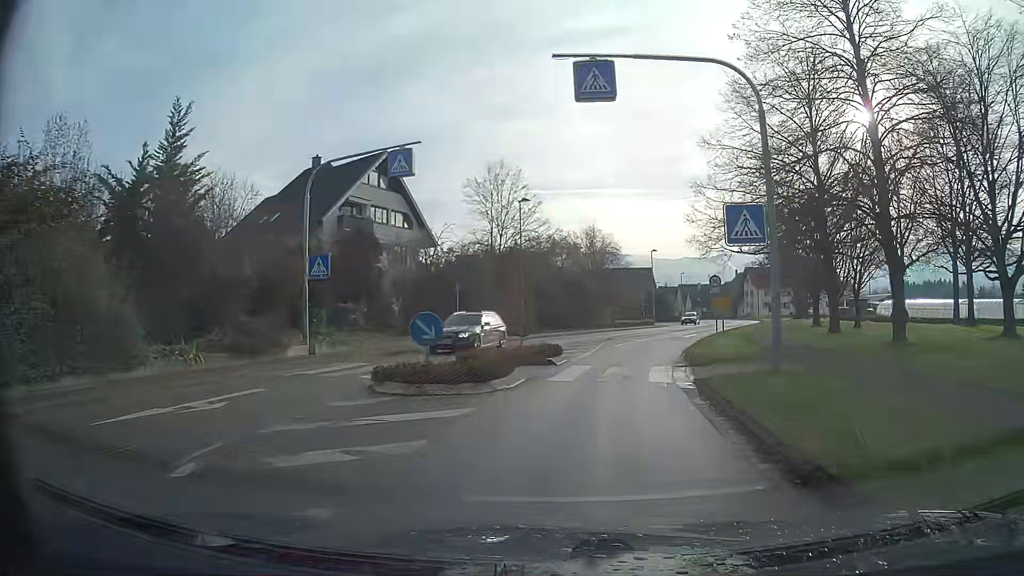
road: secondary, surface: asphalt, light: Day
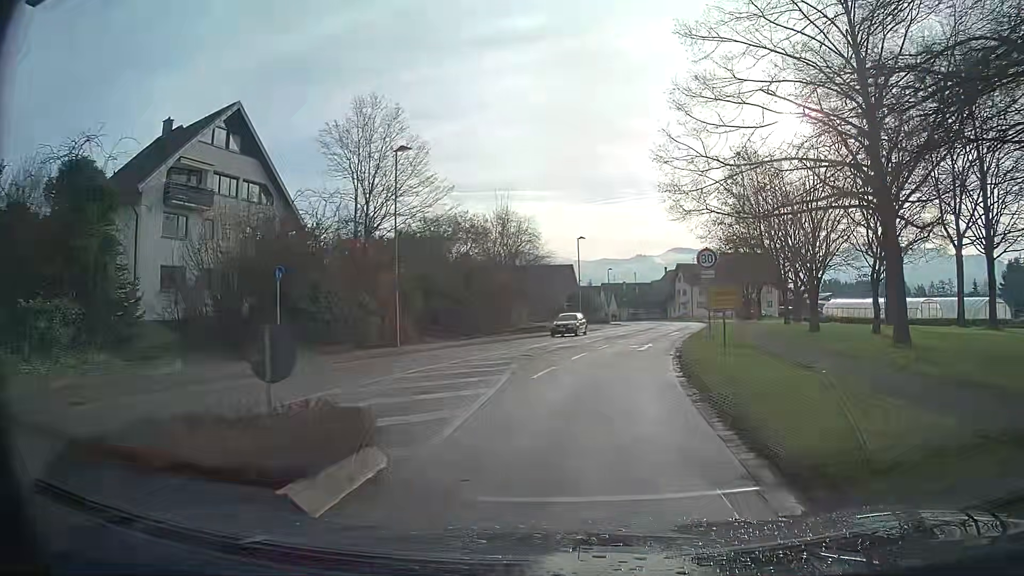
(+0.8, +13.5) m; +6°
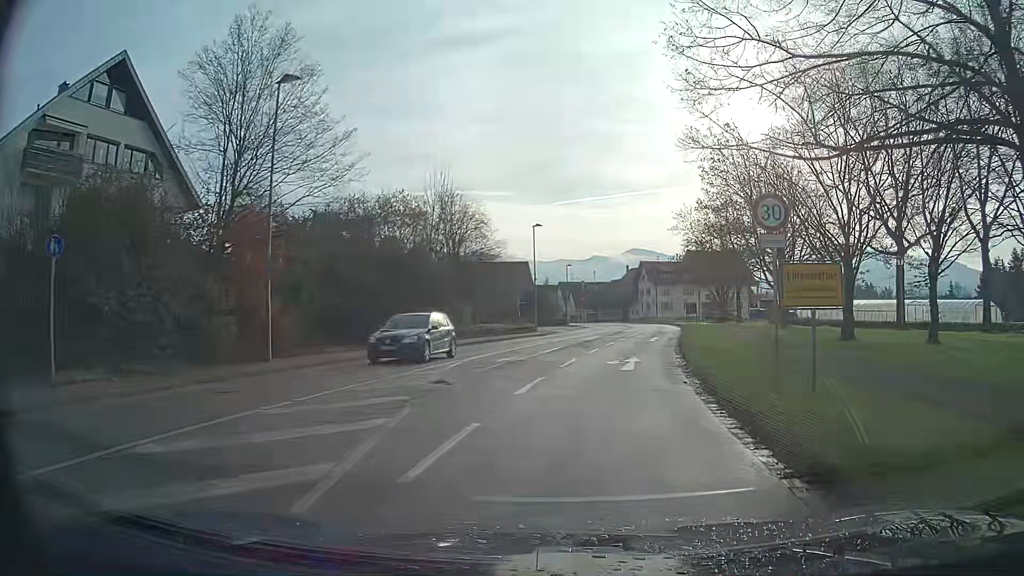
(+0.3, +9.0) m; +4°
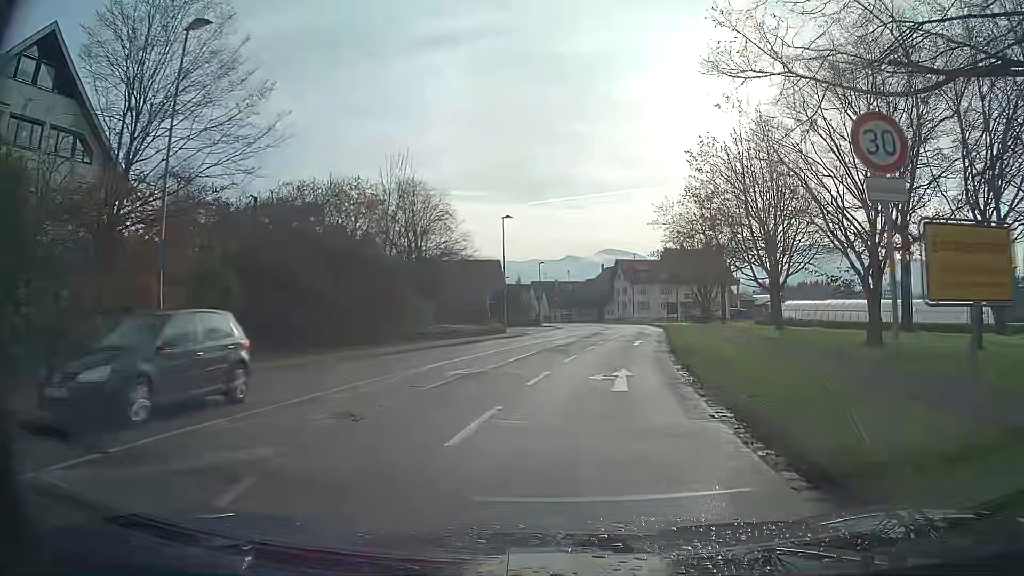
(+0.1, +4.5) m; +2°
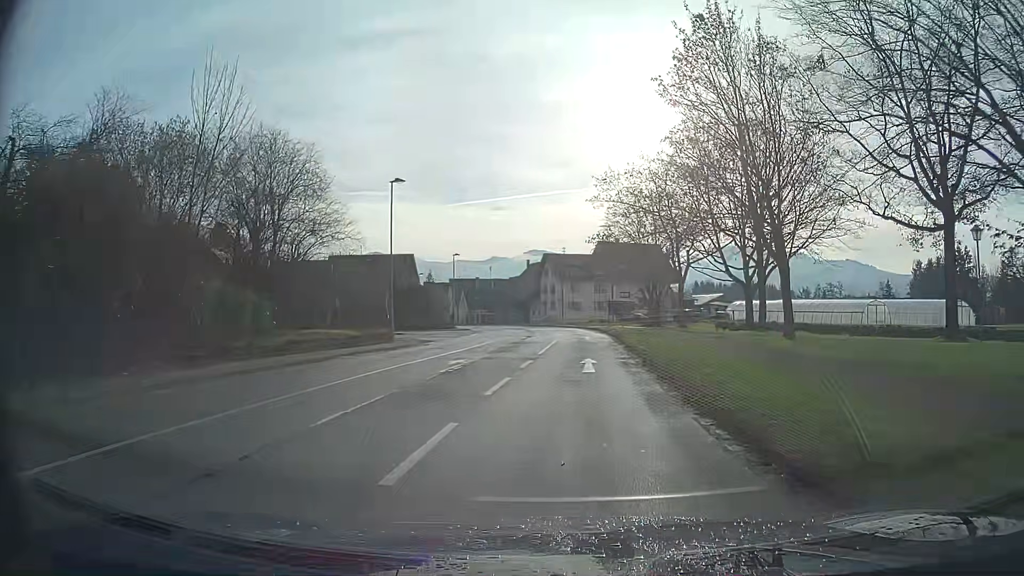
(+0.7, +13.5) m; +5°
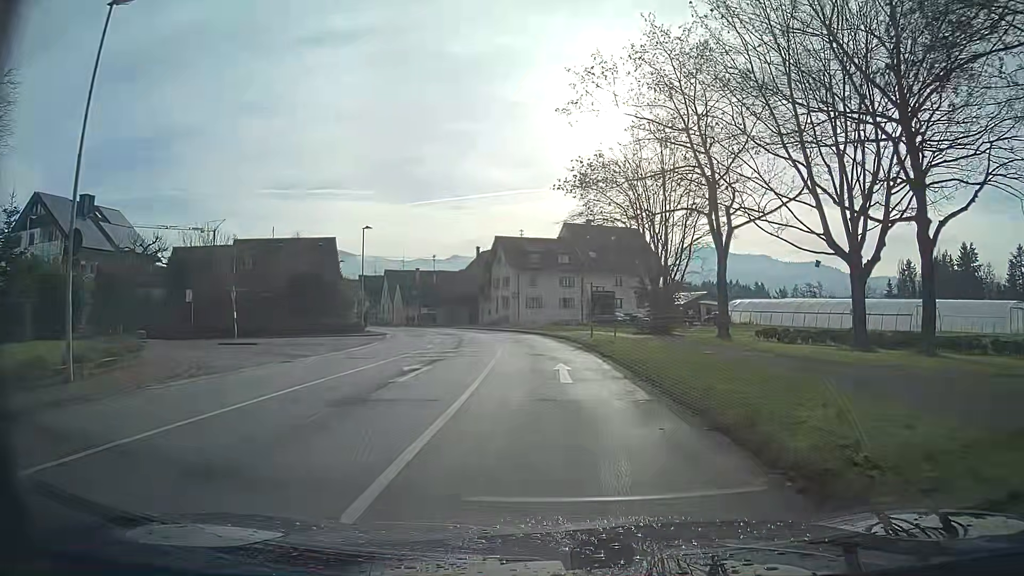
(+0.7, +22.5) m; +3°
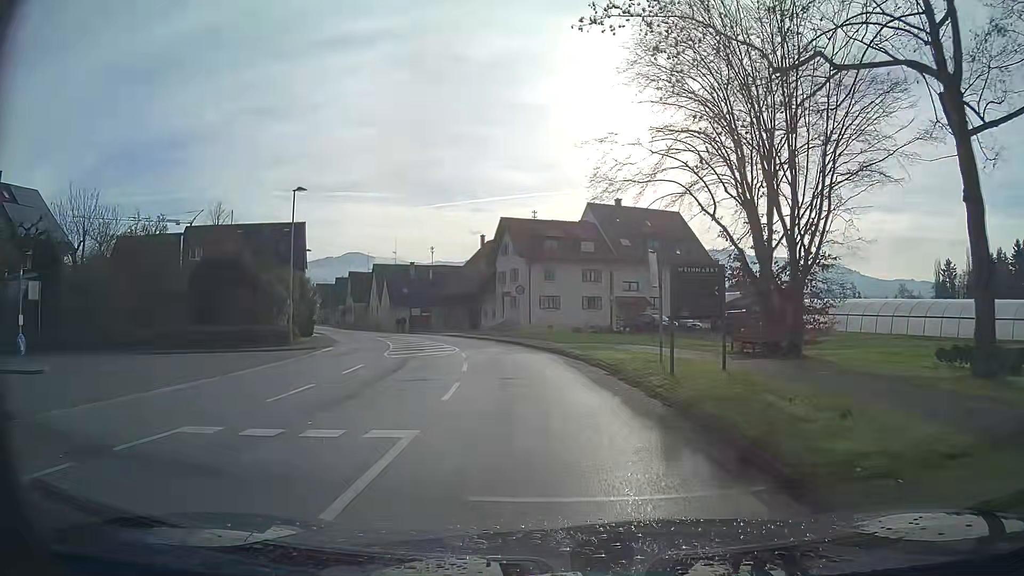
(-0.2, +17.9) m; -2°
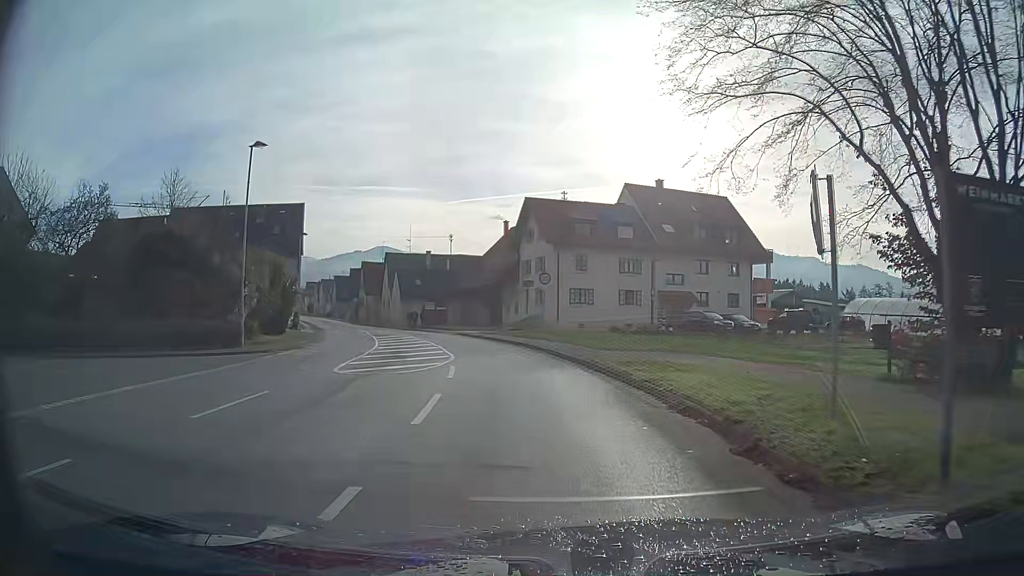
(-0.2, +9.0) m; -3°
(0, +10) (-2, +20) (-4, +30) (-7, +39) (-10, +49) (-14, +58) (-18, +67) (-22, +76) (-26, +85) (-30, +95) m
